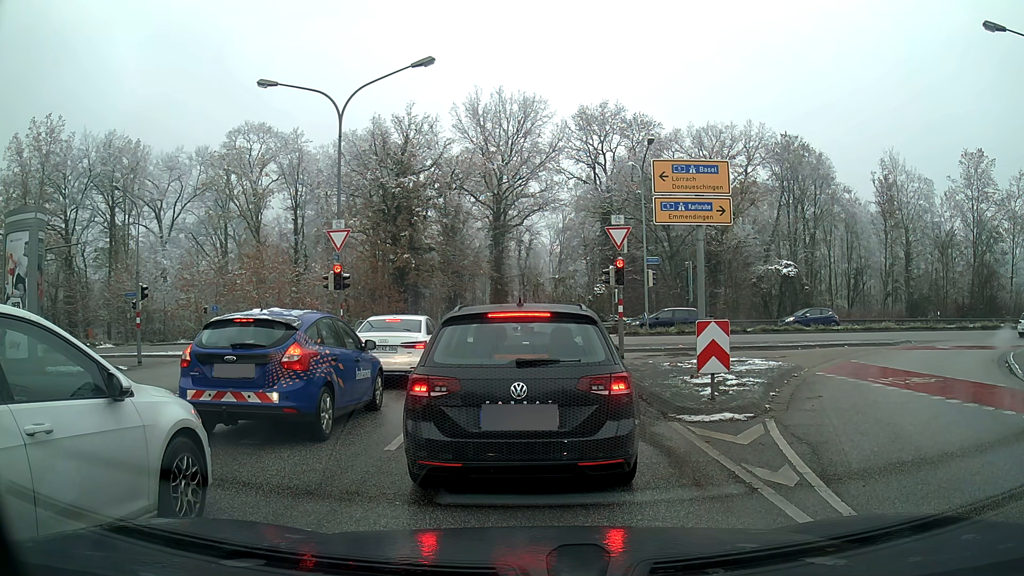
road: tertiary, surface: asphalt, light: Day
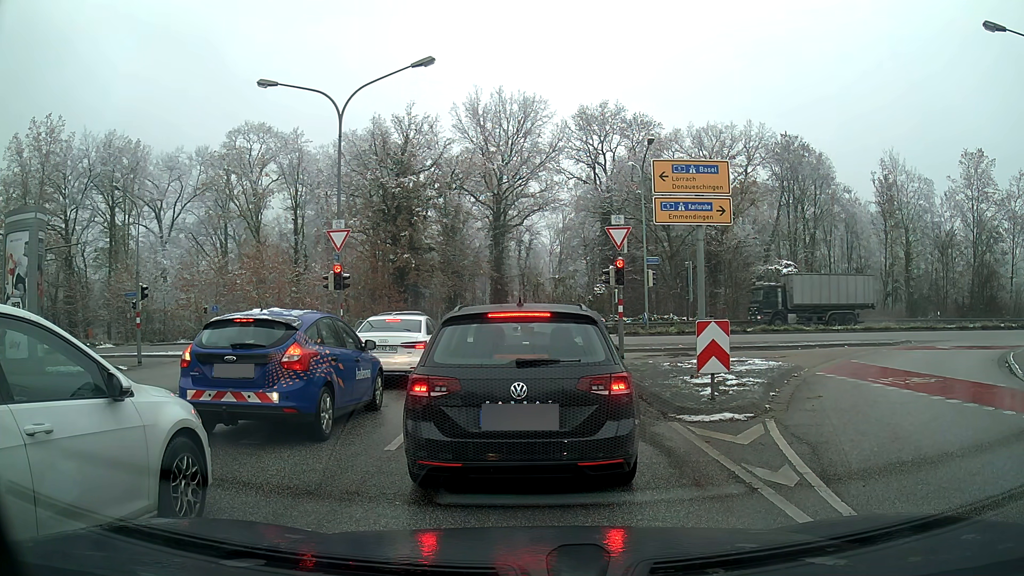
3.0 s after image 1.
(0.0, 0.0) m; 0°
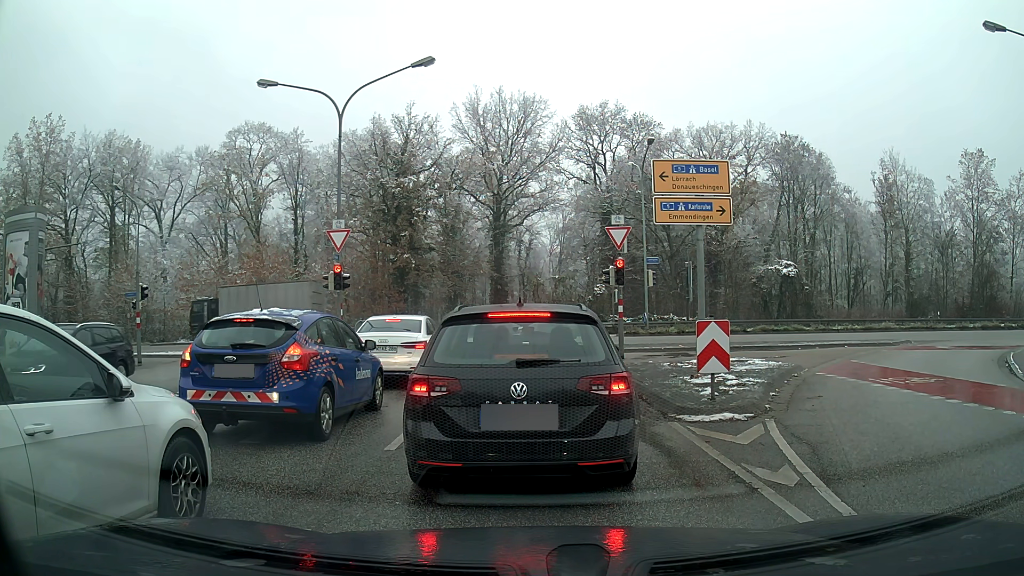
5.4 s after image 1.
(0.0, 0.0) m; 0°
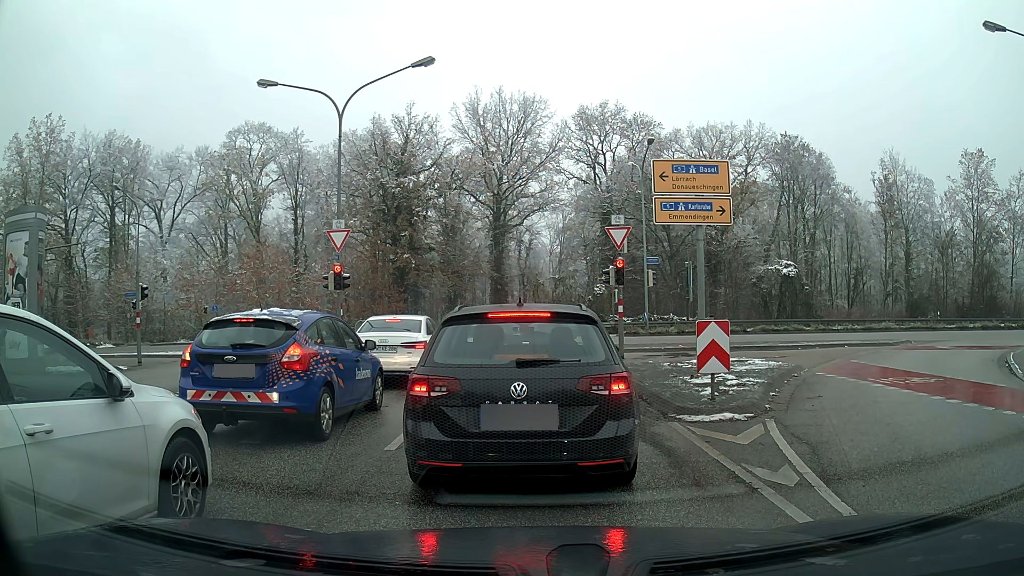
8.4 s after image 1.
(0.0, 0.0) m; 0°
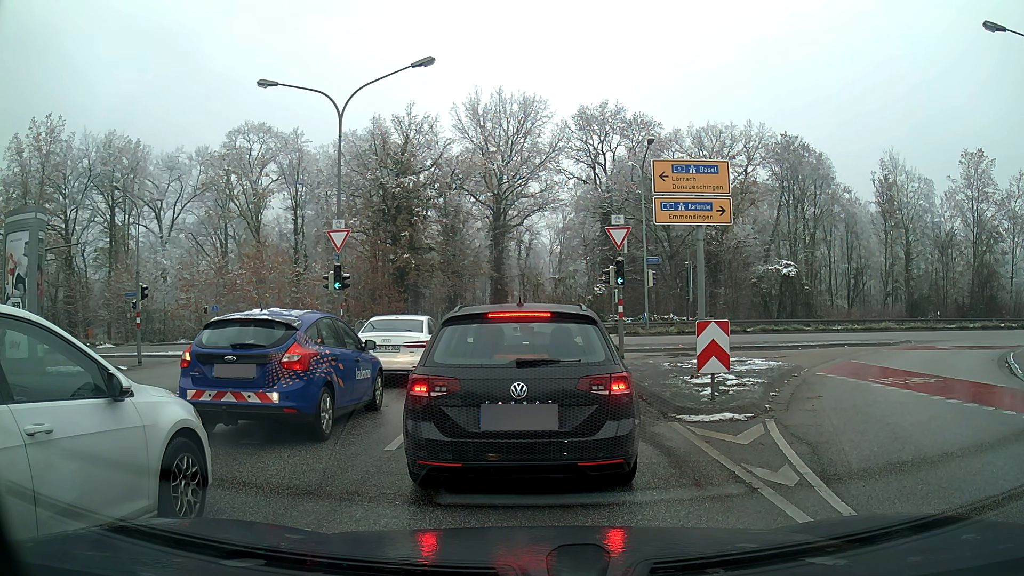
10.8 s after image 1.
(0.0, 0.0) m; 0°
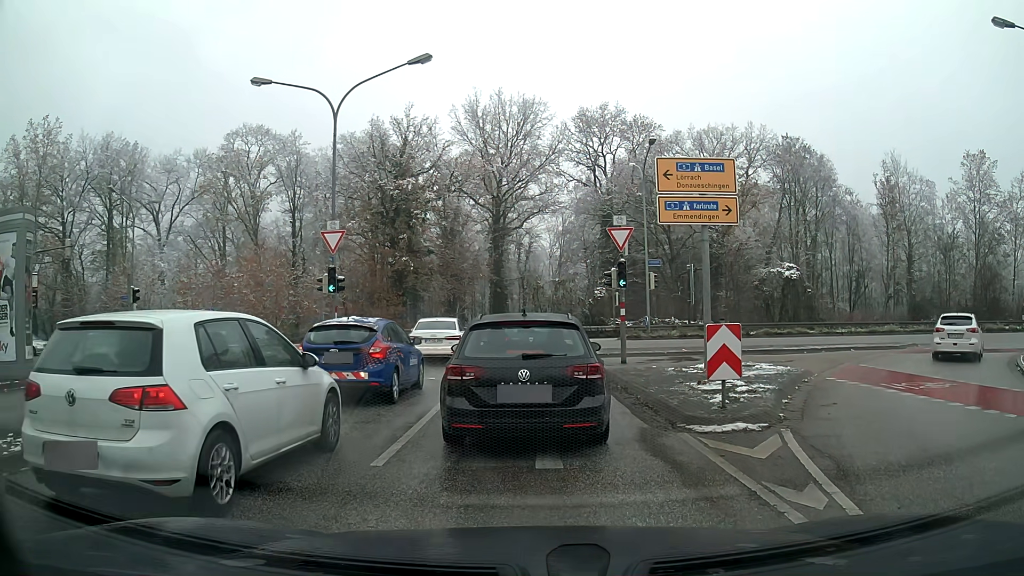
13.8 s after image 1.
(0.0, +0.7) m; 0°
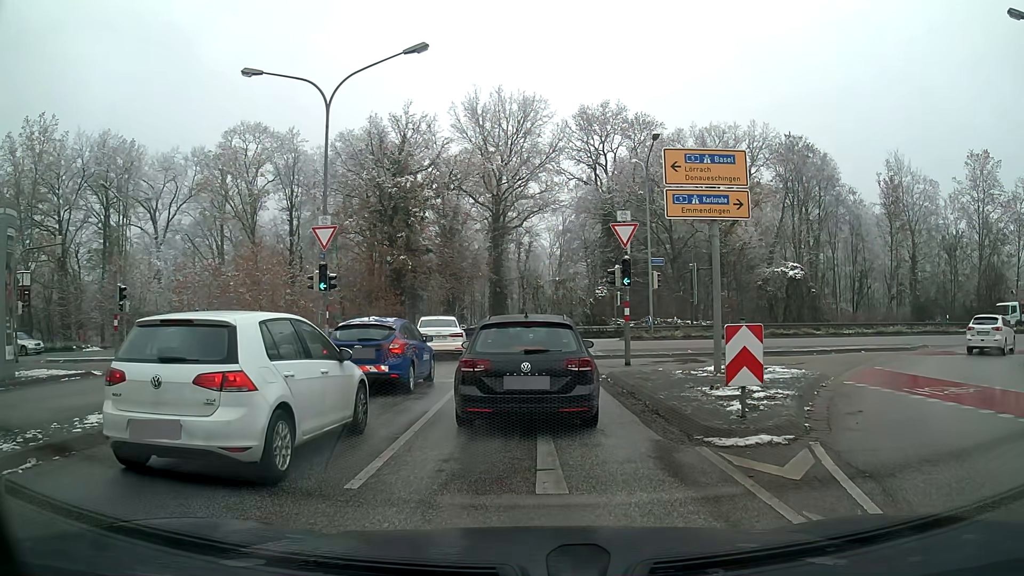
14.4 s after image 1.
(0.0, +1.0) m; -1°
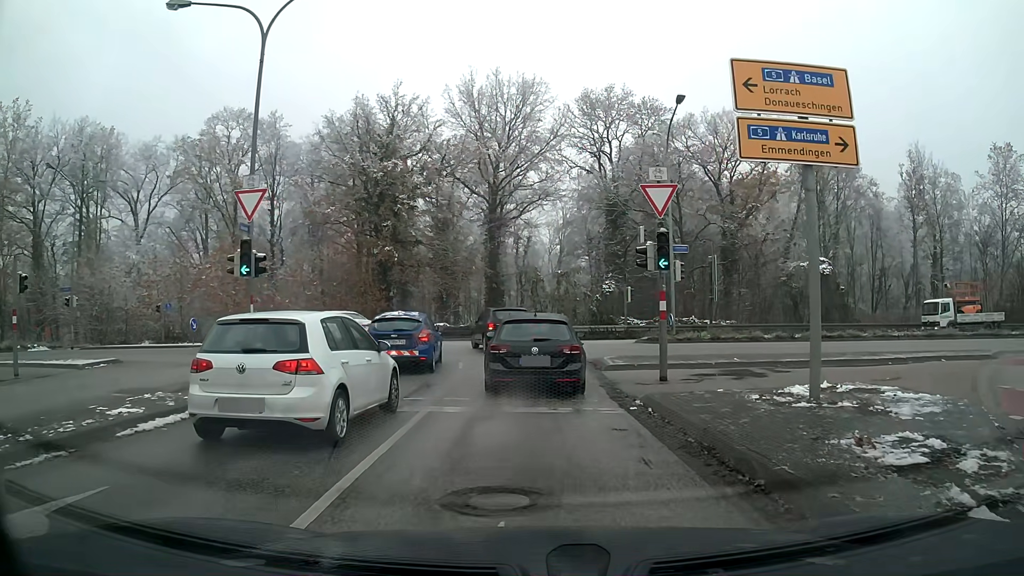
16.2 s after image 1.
(0.0, +6.0) m; 0°
